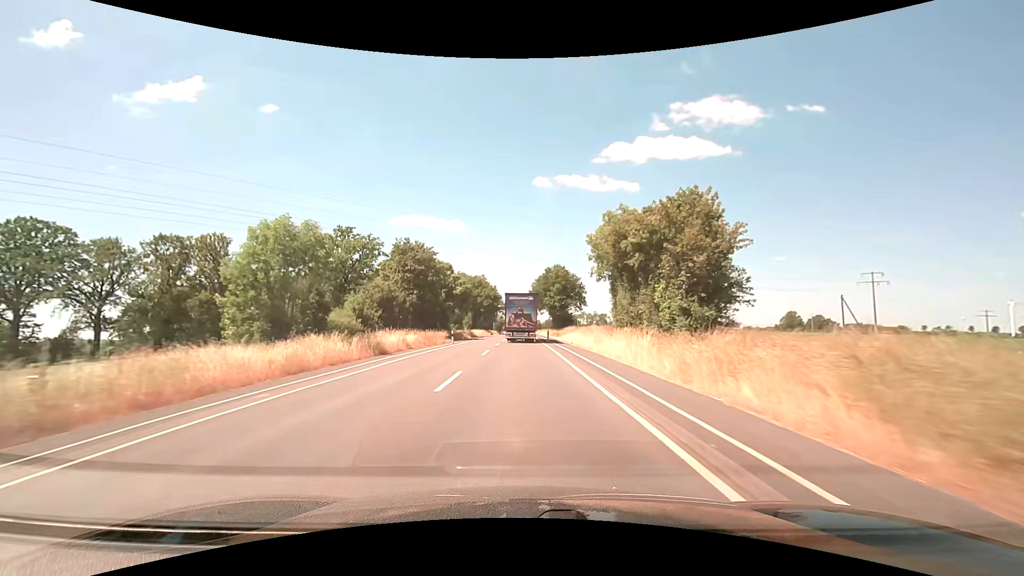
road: secondary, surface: asphalt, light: Day
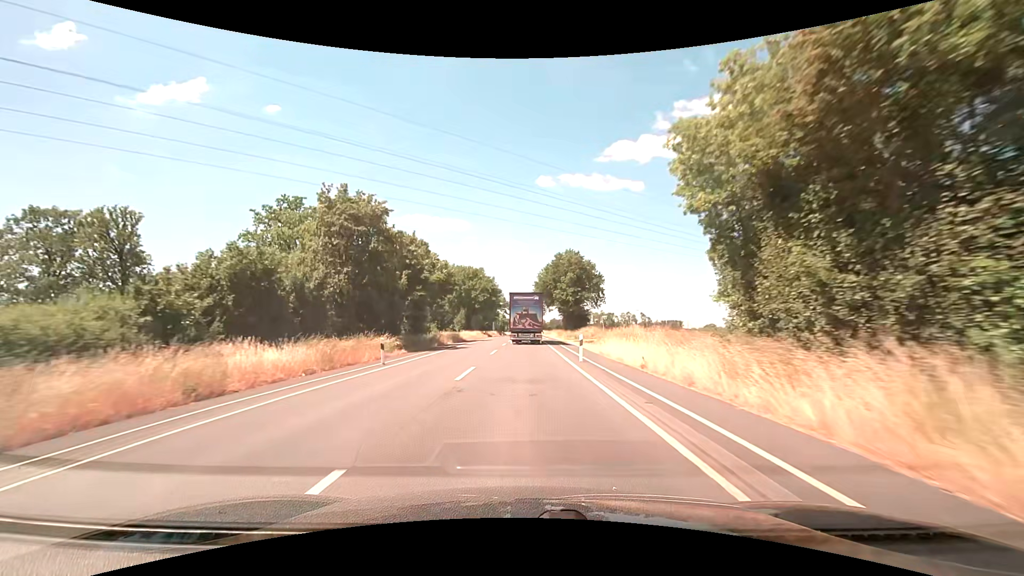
(0.0, +21.7) m; 0°
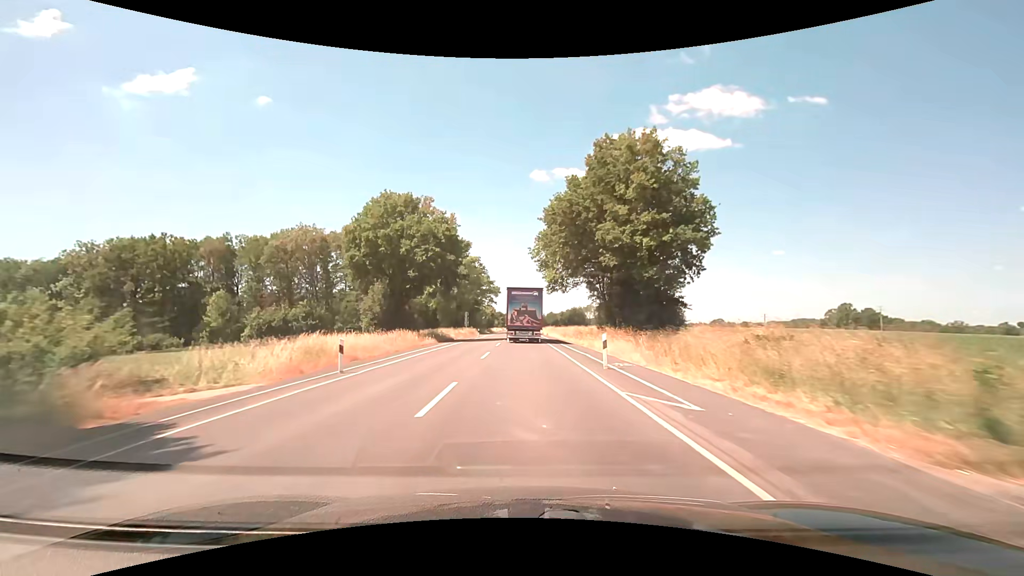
(0.0, +53.6) m; +1°
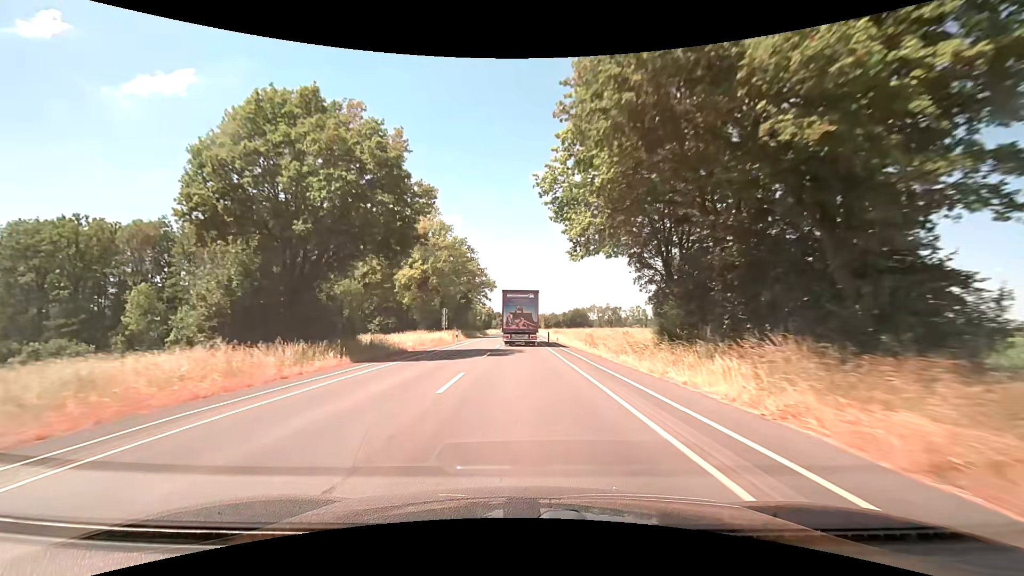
(0.0, +21.5) m; 0°
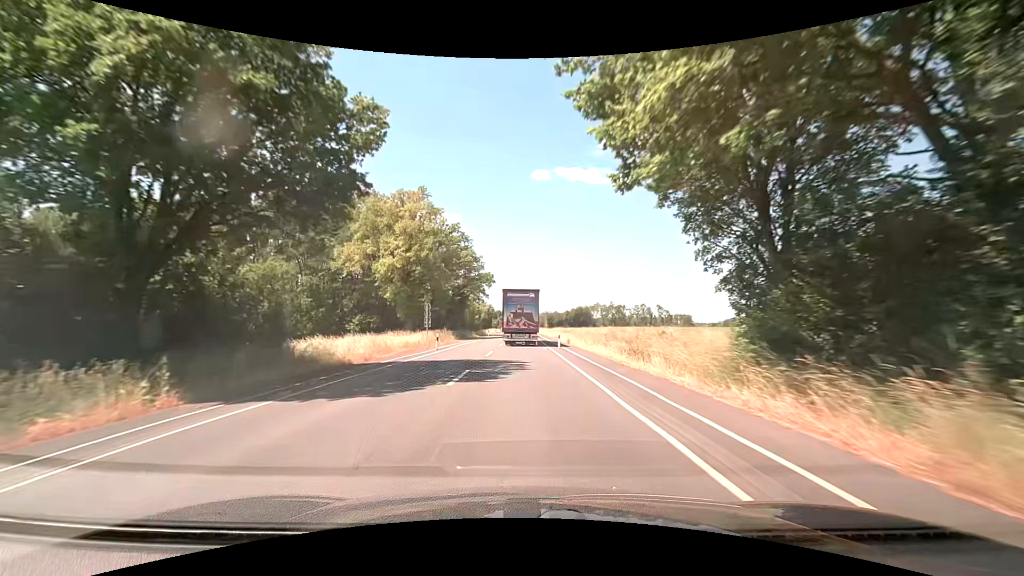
(0.0, +10.8) m; 0°
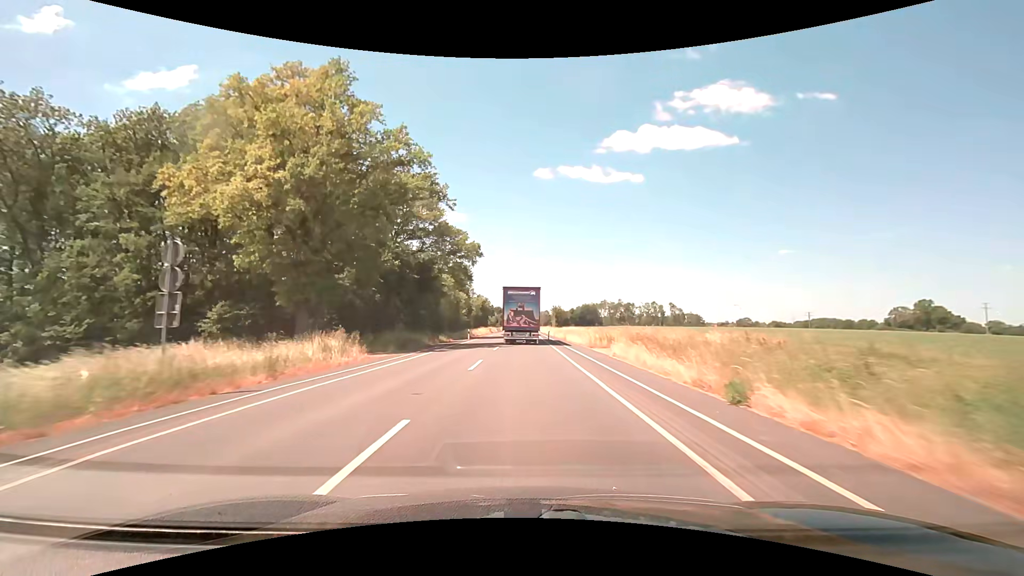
(-0.2, +32.6) m; 0°
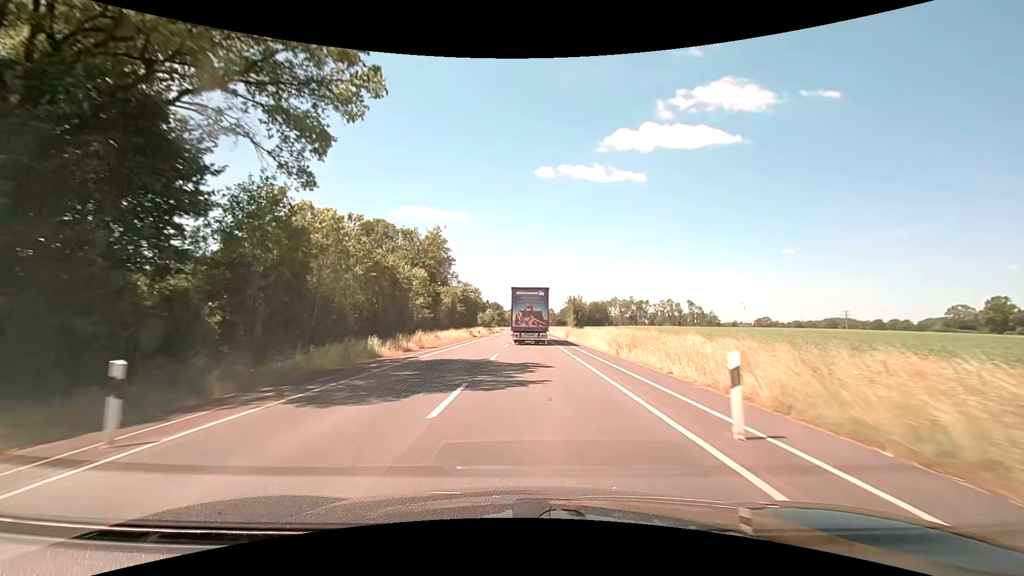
(-0.2, +44.0) m; 0°
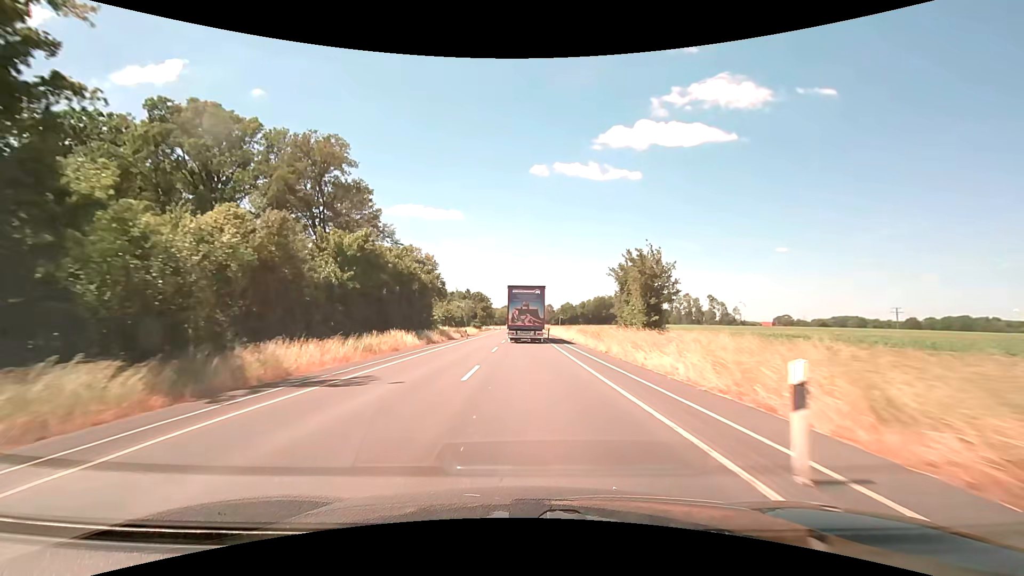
(+0.3, +56.1) m; 0°
(0, +10) (0, +20) (0, +30) (0, +40) (0, +50) (0, +60) (0, +70) (0, +80) (0, +90) (0, +100) m
